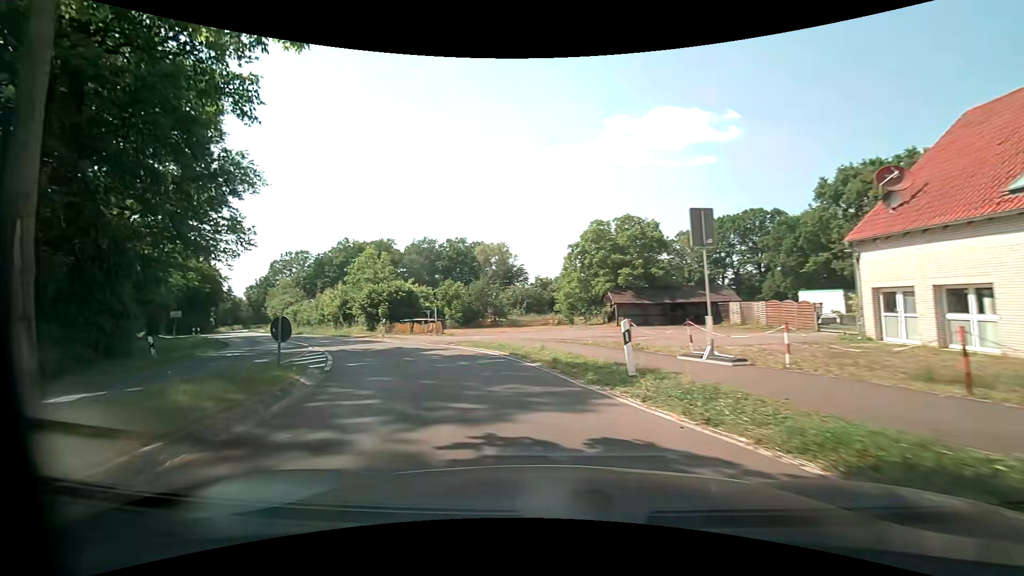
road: tertiary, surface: asphalt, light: Day
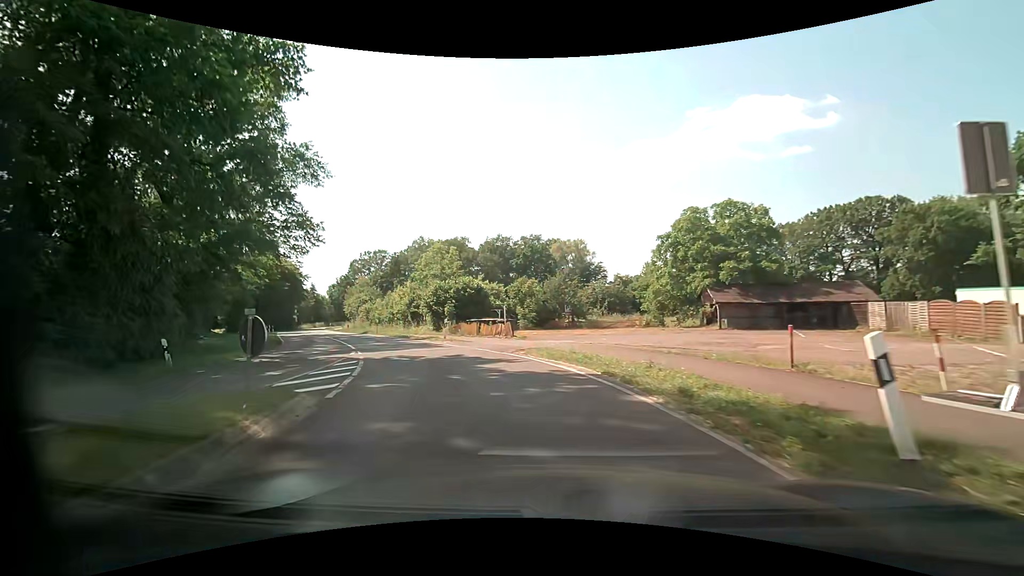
(-0.4, +4.8) m; -9°
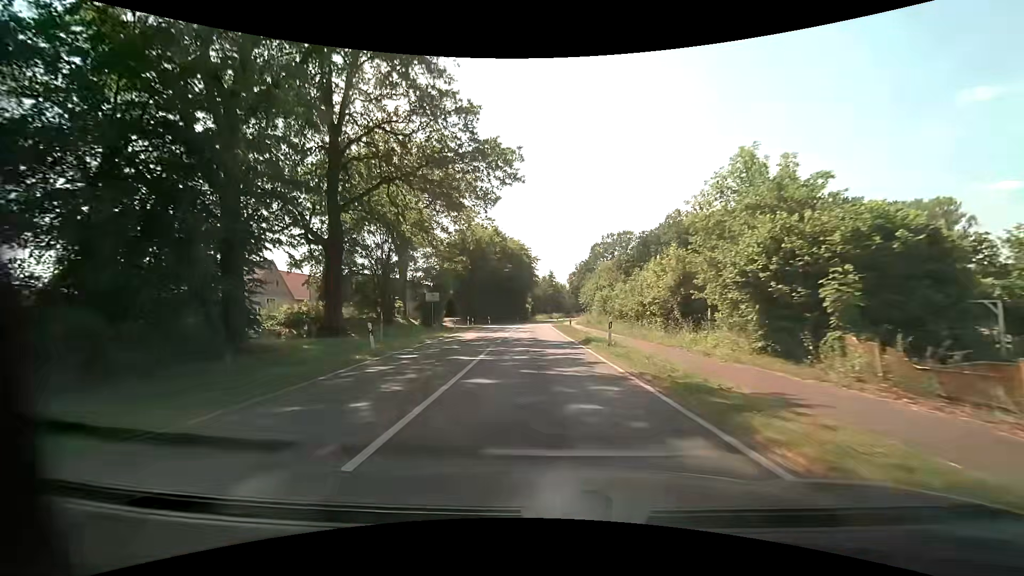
(-6.8, +24.2) m; -27°
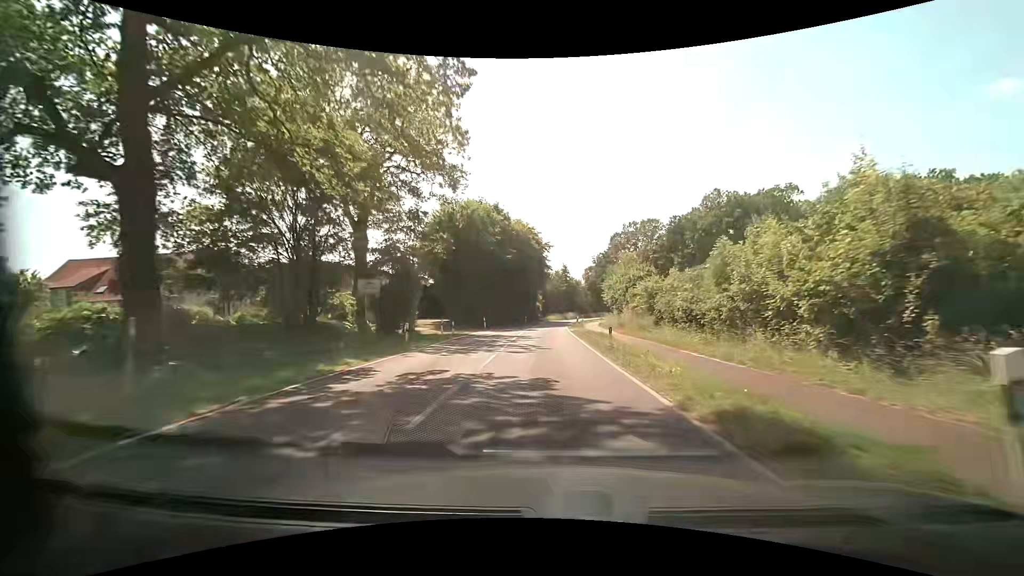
(-0.4, +16.6) m; -2°
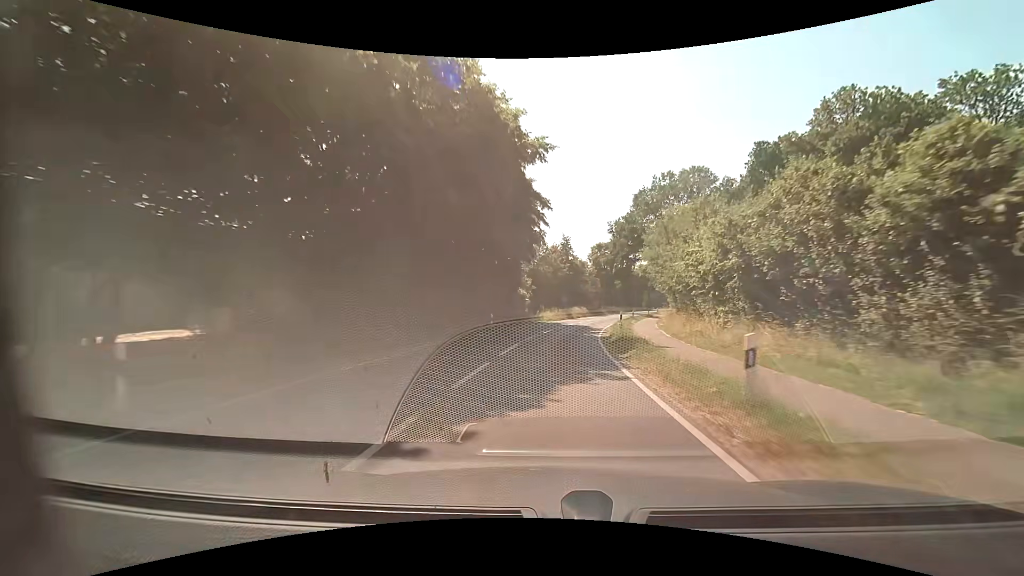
(0.0, +40.0) m; +1°
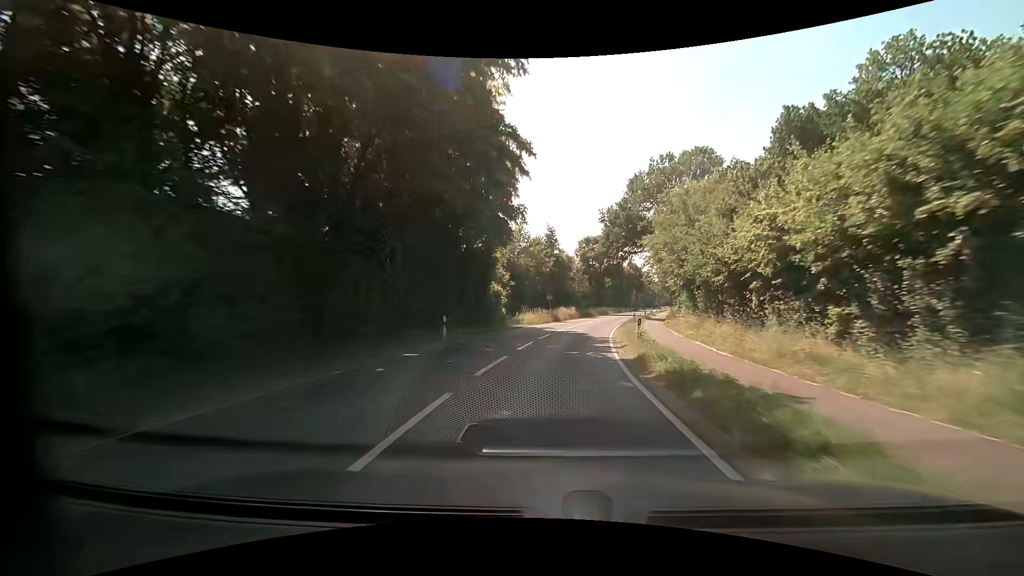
(+0.1, +10.7) m; +2°
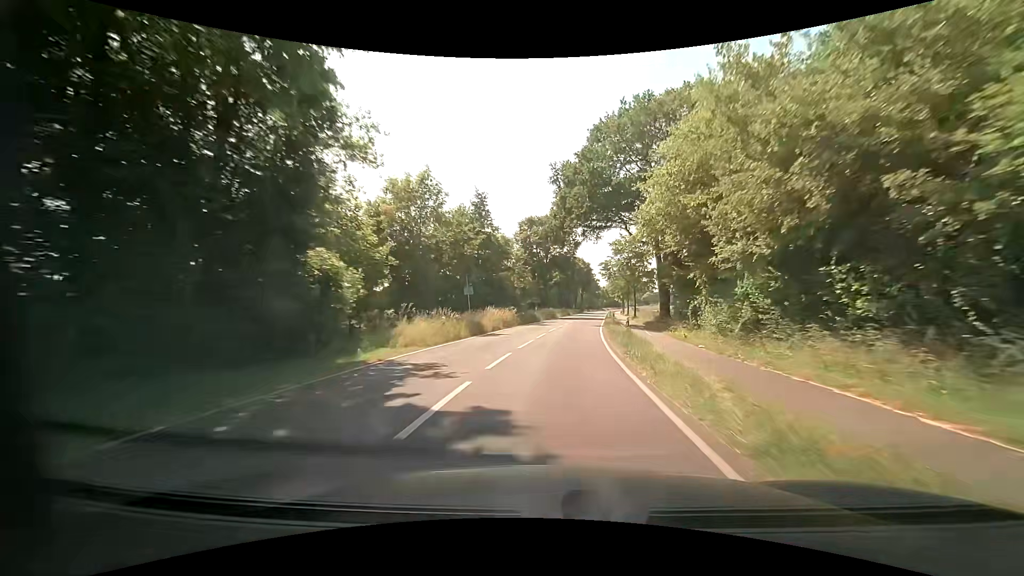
(+1.2, +22.6) m; +7°
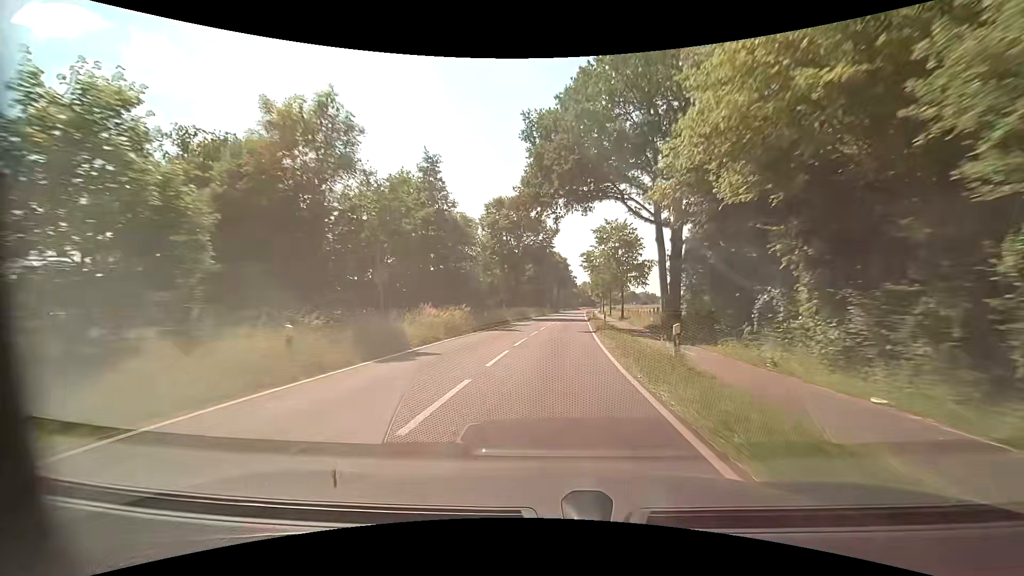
(+0.3, +12.0) m; +3°
(0, +10) (+1, +20) (+1, +30) (+2, +40) (+3, +50) (+4, +60) (+4, +70) (+5, +80) (+6, +90) (+7, +100) m
